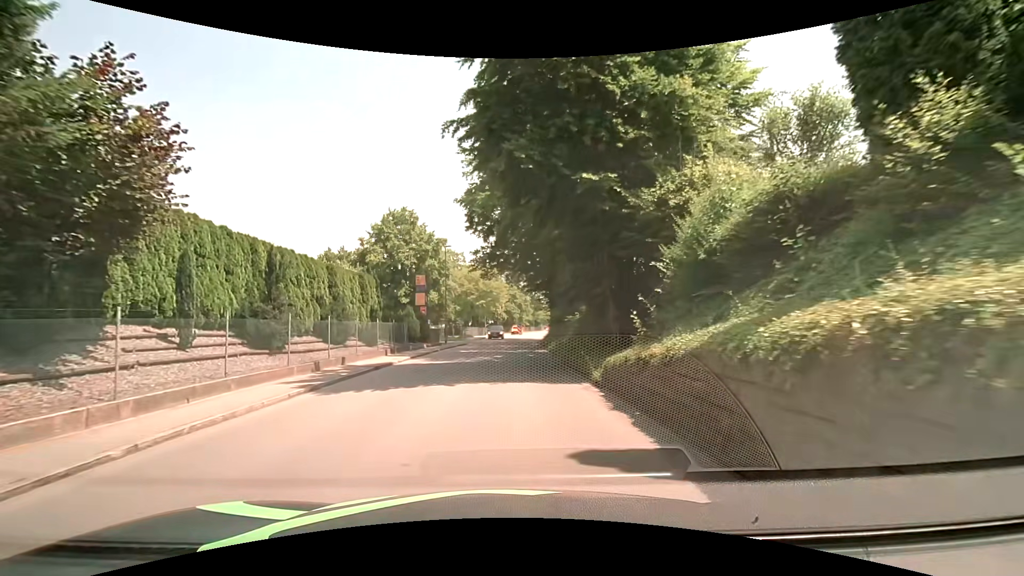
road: tertiary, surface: asphalt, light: Day
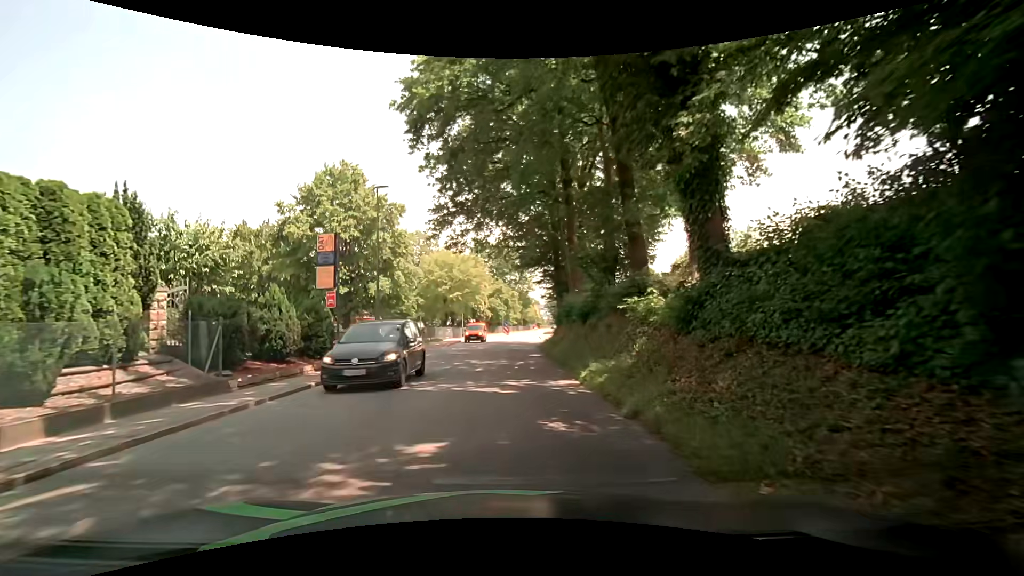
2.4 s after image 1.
(+0.1, +17.8) m; +2°
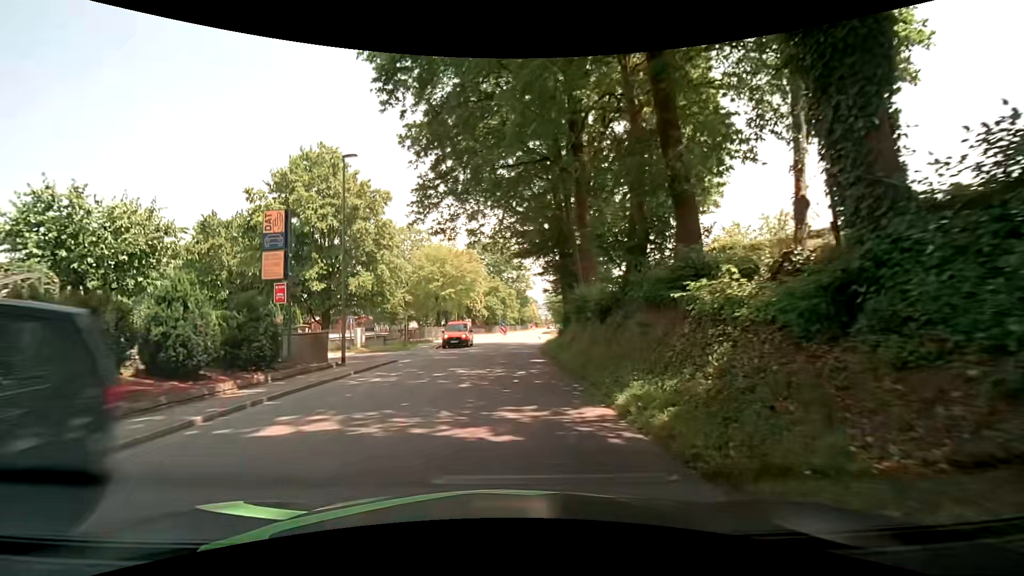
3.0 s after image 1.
(-0.1, +4.5) m; -2°
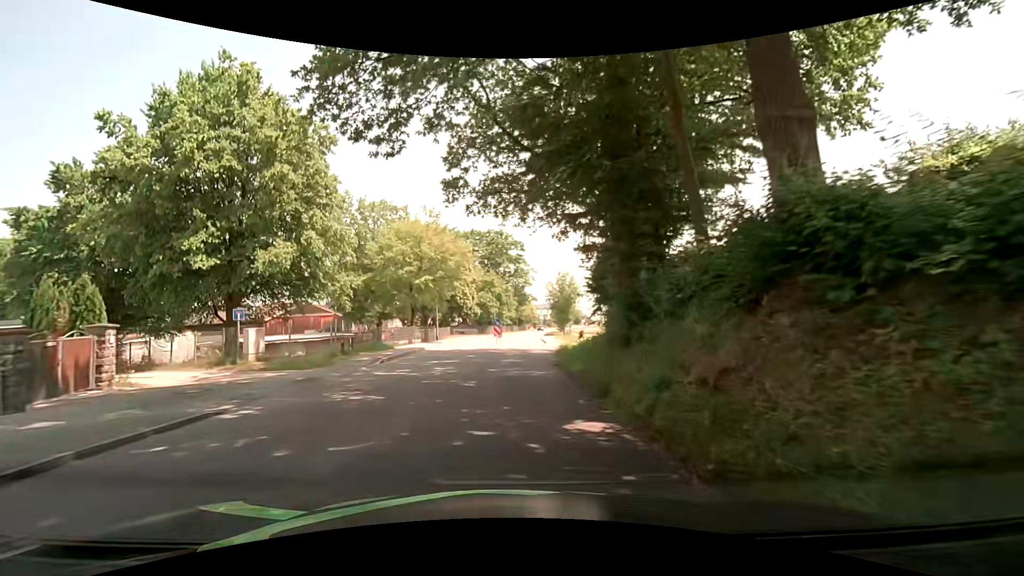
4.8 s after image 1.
(+0.1, +13.4) m; +1°
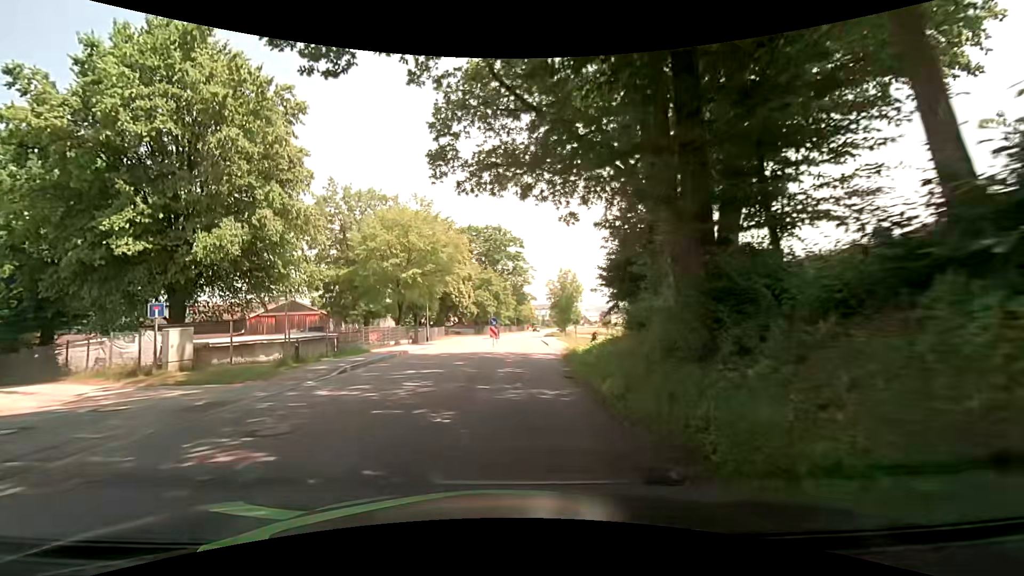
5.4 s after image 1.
(0.0, +4.5) m; 0°
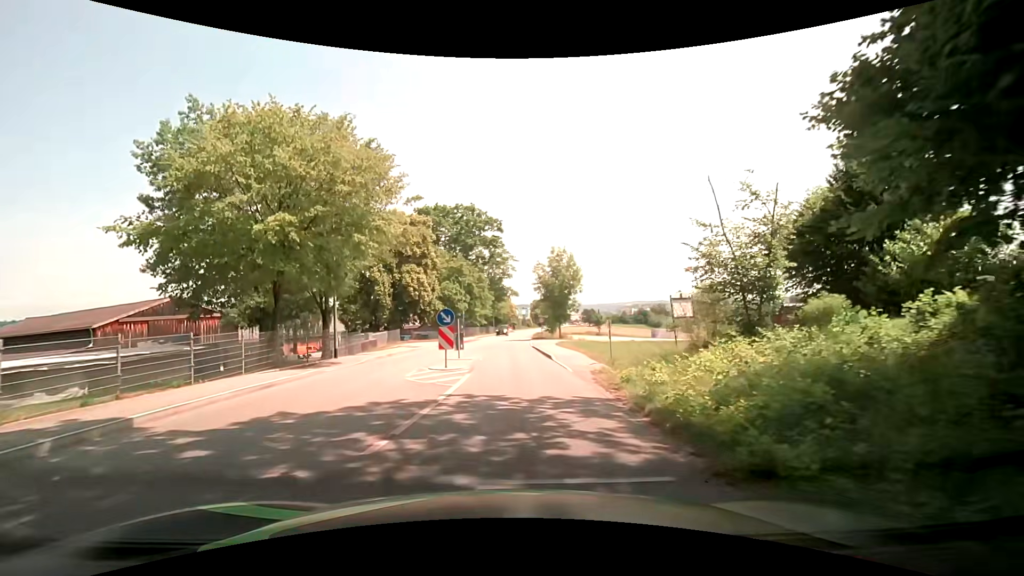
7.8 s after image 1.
(+0.4, +17.8) m; +3°
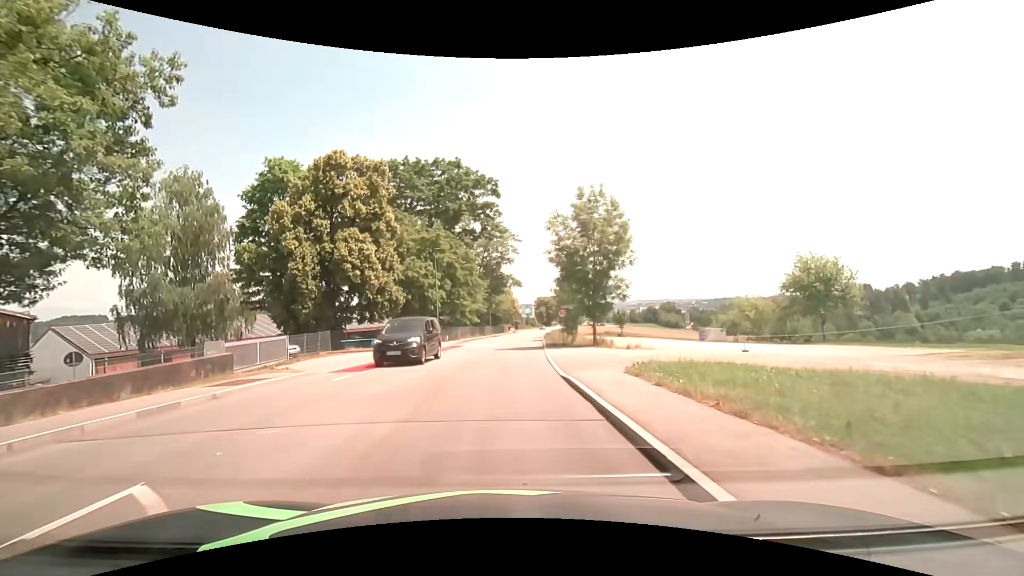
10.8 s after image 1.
(+0.4, +22.4) m; 0°
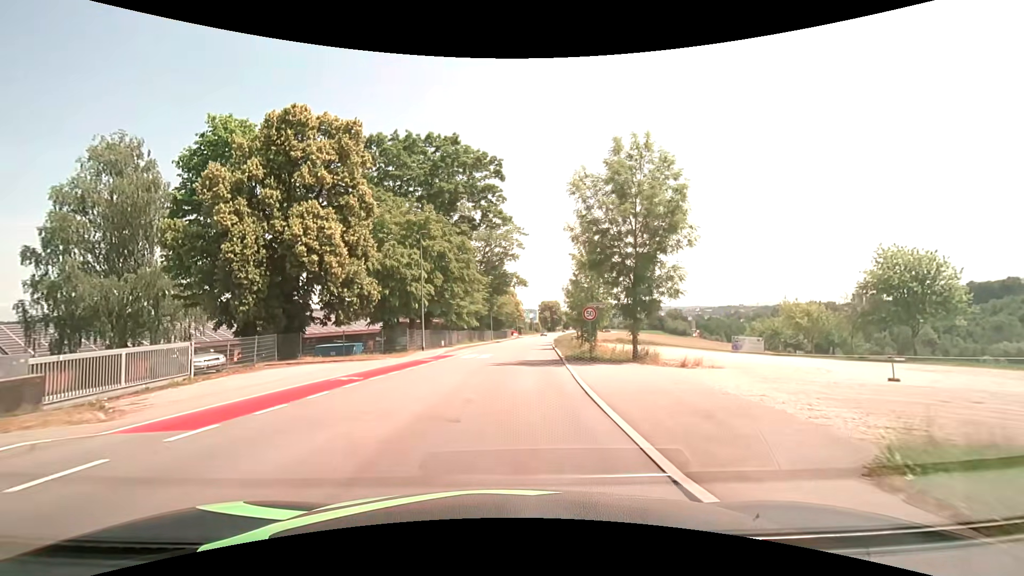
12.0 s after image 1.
(-0.1, +8.9) m; 0°
(0, +10) (0, +20) (+1, +30) (+1, +40) (+2, +50) (+3, +60) (+4, +70) (+5, +80) (+6, +90) (+7, +100) m
